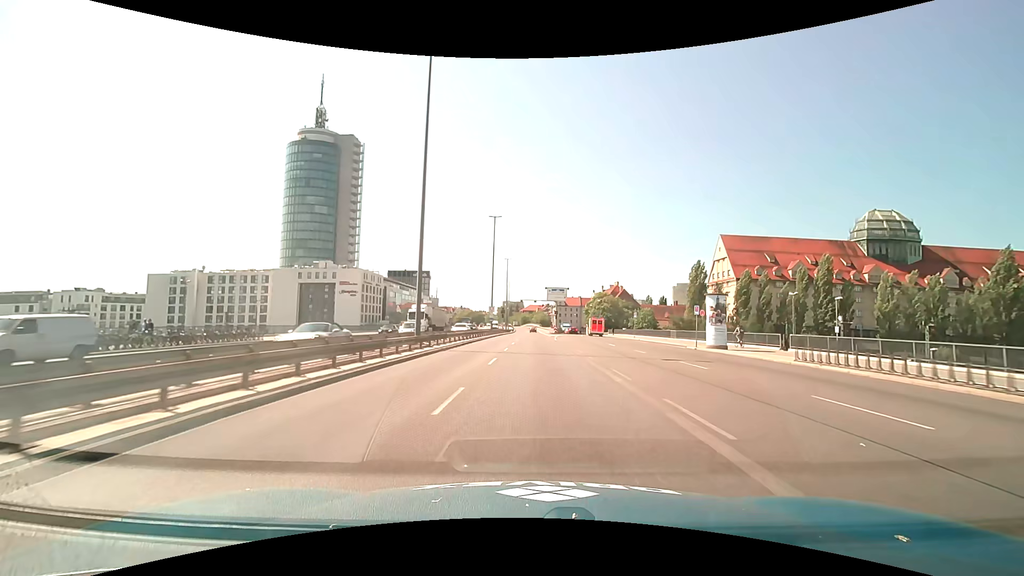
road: trunk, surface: asphalt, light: Day
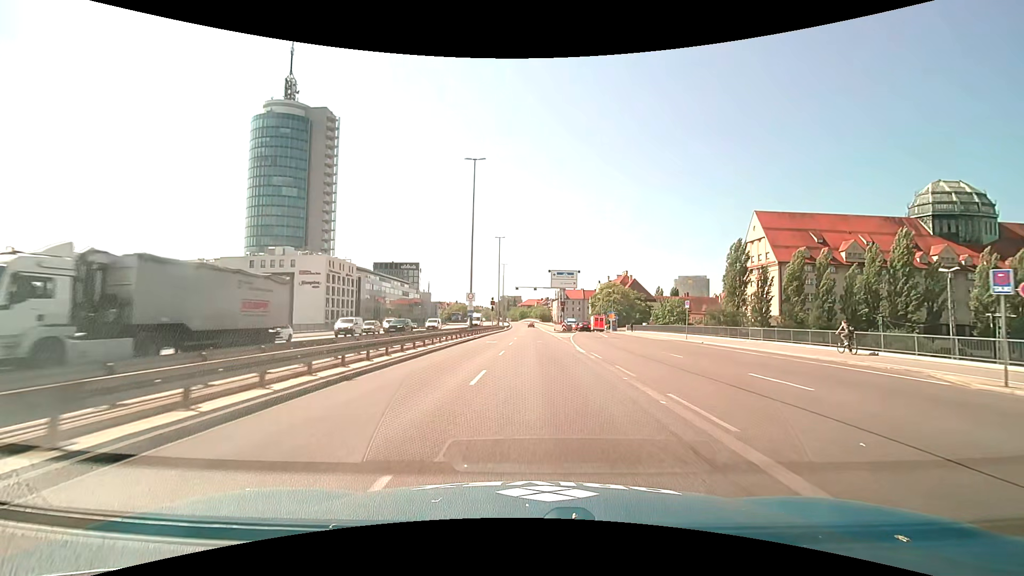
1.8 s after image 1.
(+0.1, +23.8) m; 0°
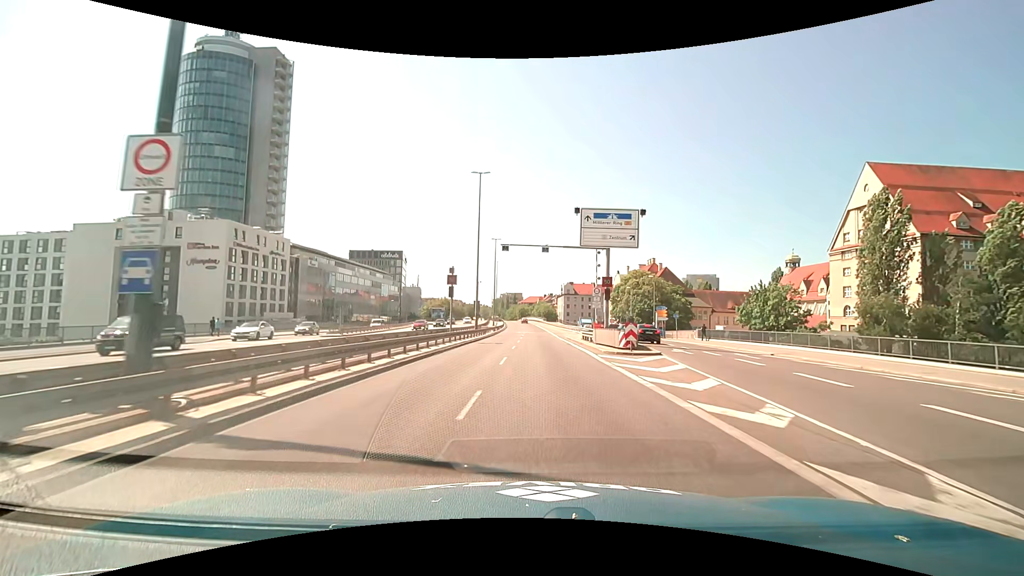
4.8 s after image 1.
(-0.1, +39.7) m; 0°
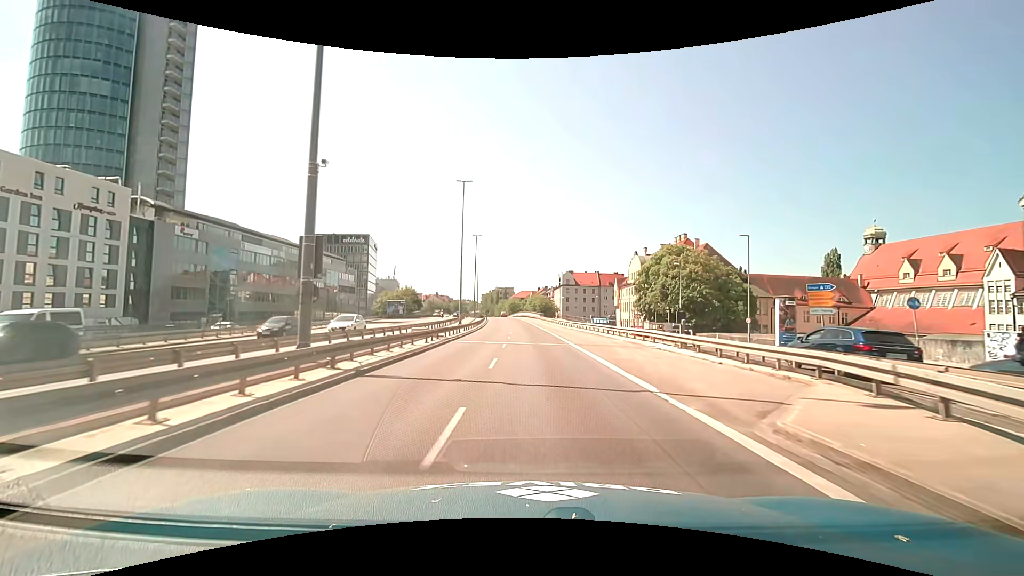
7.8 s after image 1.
(+0.3, +38.2) m; +1°
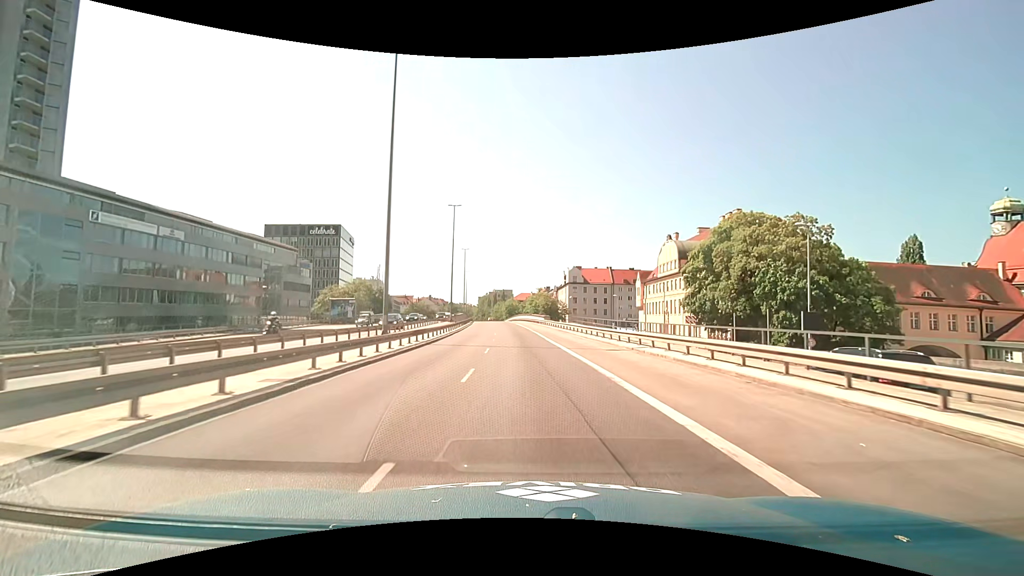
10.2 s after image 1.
(-0.2, +30.0) m; 0°
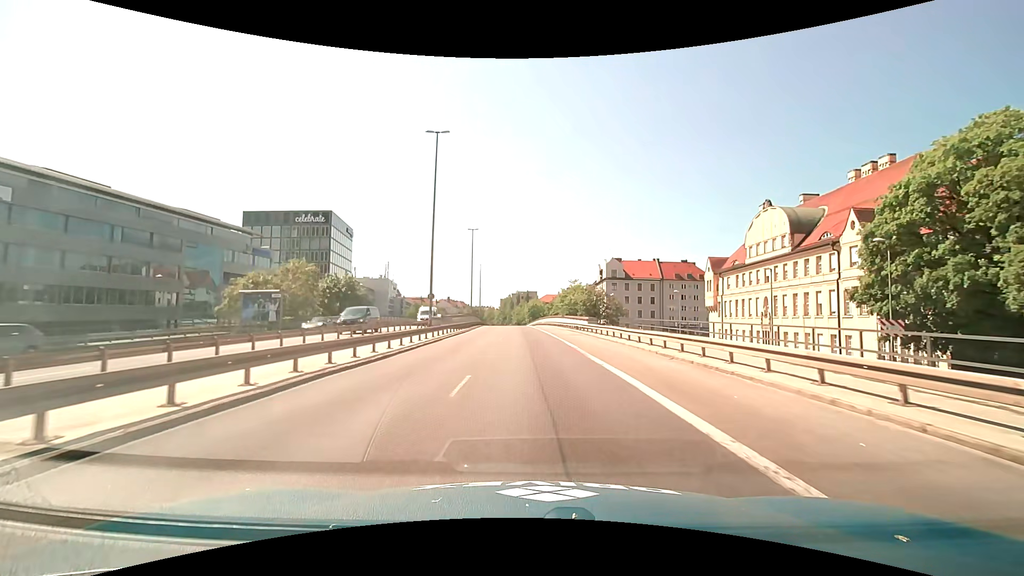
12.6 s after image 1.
(-0.9, +29.6) m; -3°
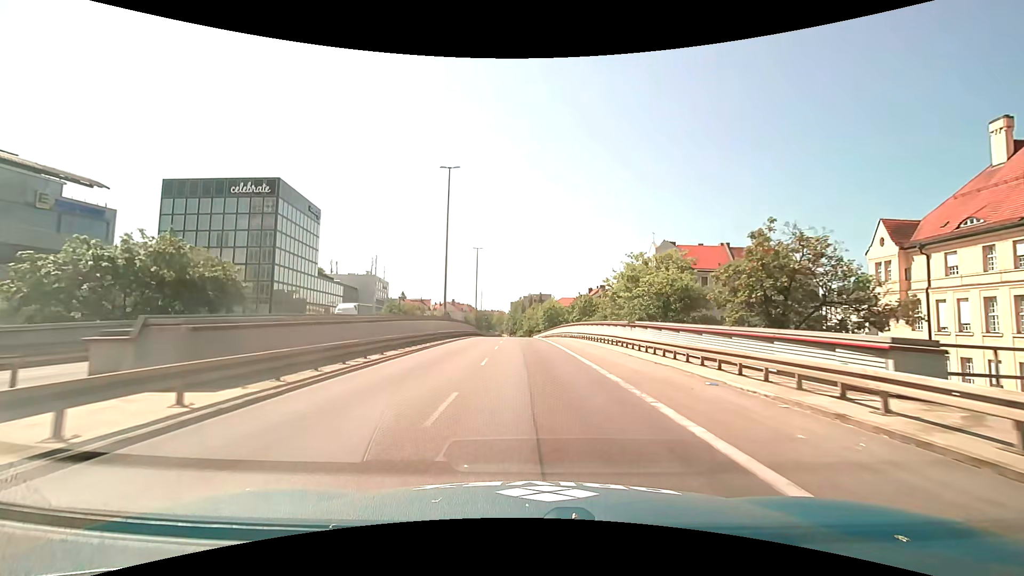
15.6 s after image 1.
(-0.4, +38.1) m; -1°
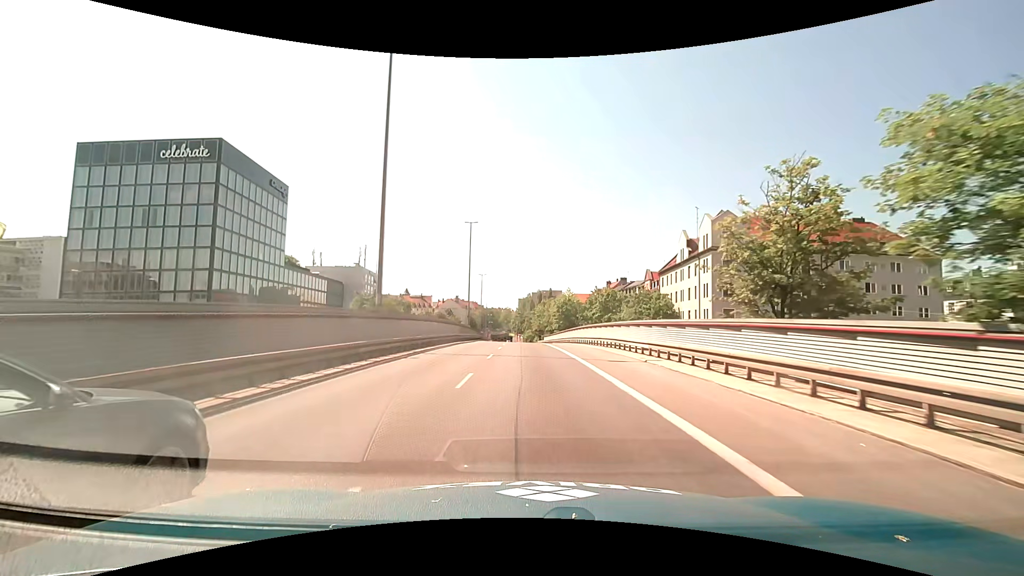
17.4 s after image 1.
(-0.1, +23.4) m; -1°
(0, +10) (0, +20) (0, +30) (0, +40) (-1, +50) (-1, +60) (-1, +70) (-2, +80) (-2, +90) (-2, +100) m
